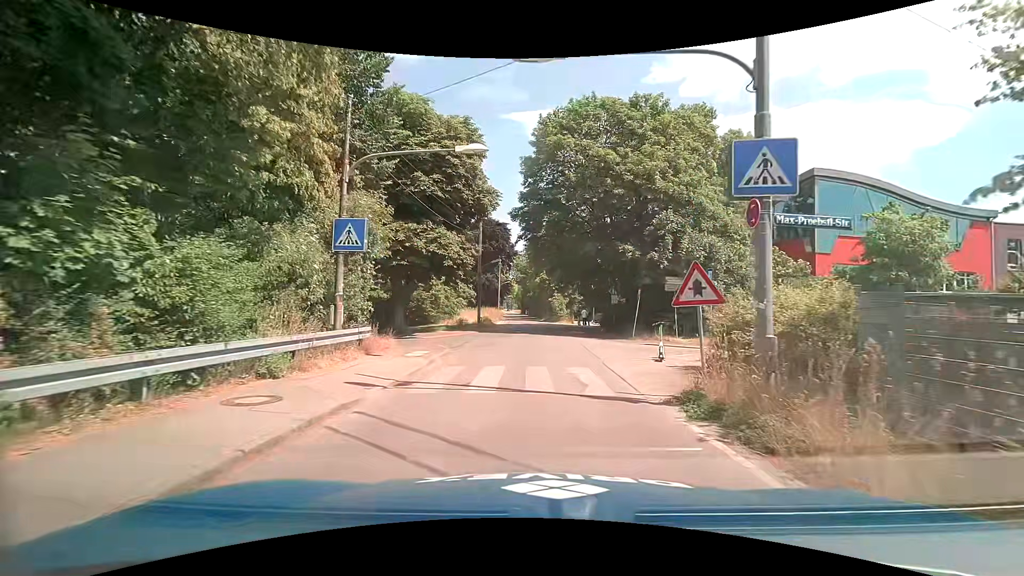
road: unclassified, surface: asphalt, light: Day
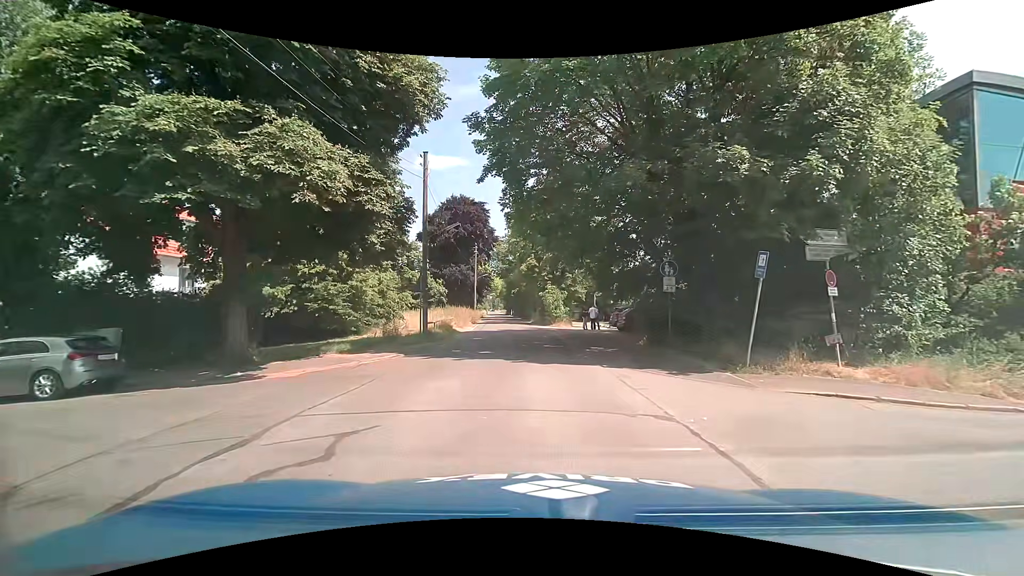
(+0.1, +16.0) m; +1°
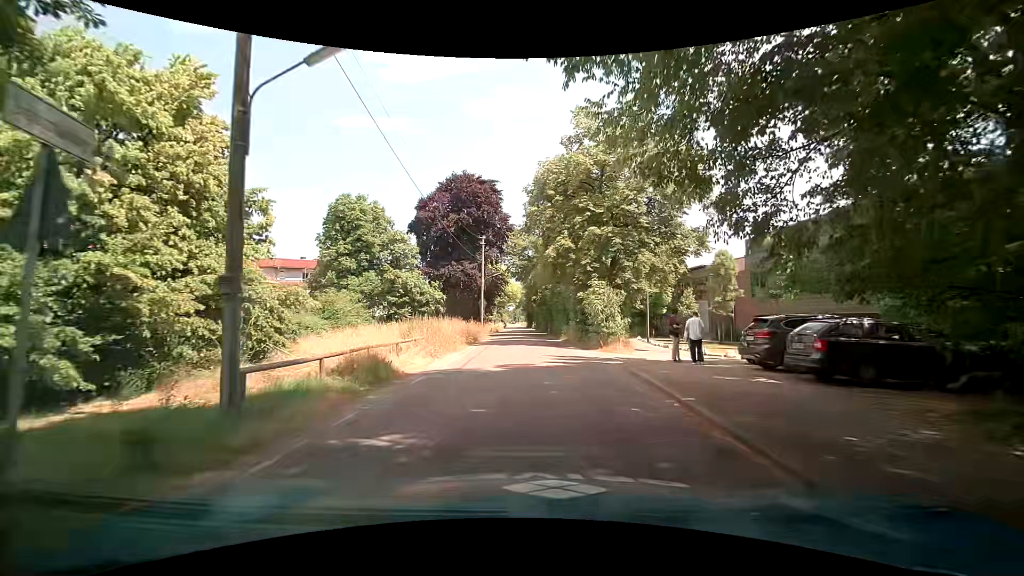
(-0.3, +17.3) m; -1°
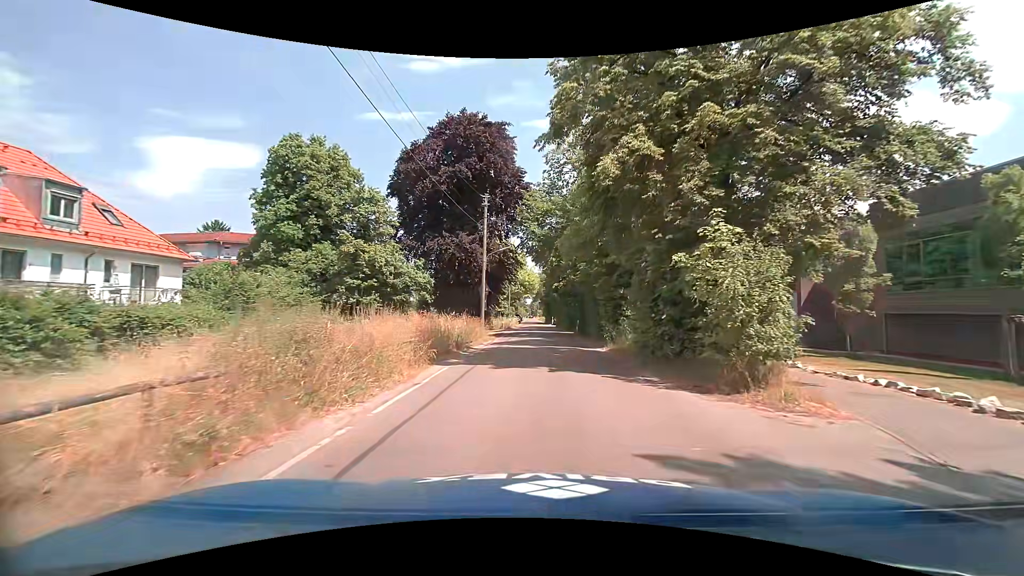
(-0.5, +14.2) m; -3°
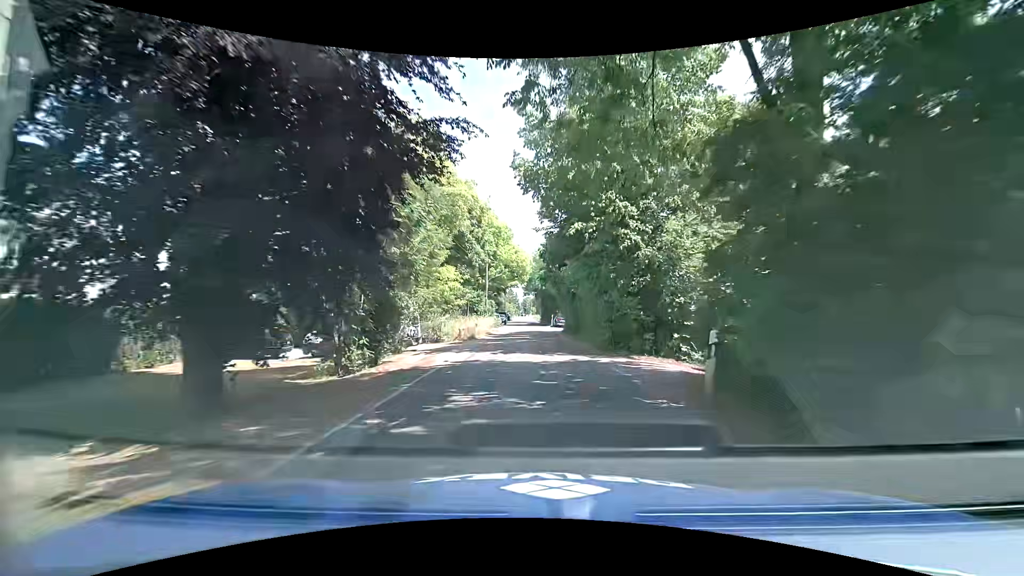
(+0.3, +29.2) m; +1°
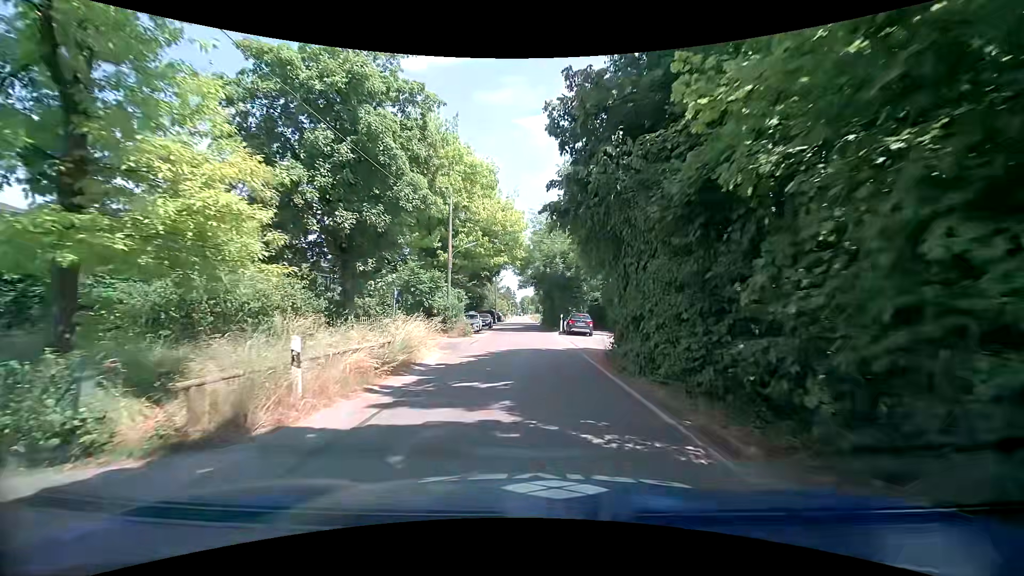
(-0.1, +23.0) m; 0°
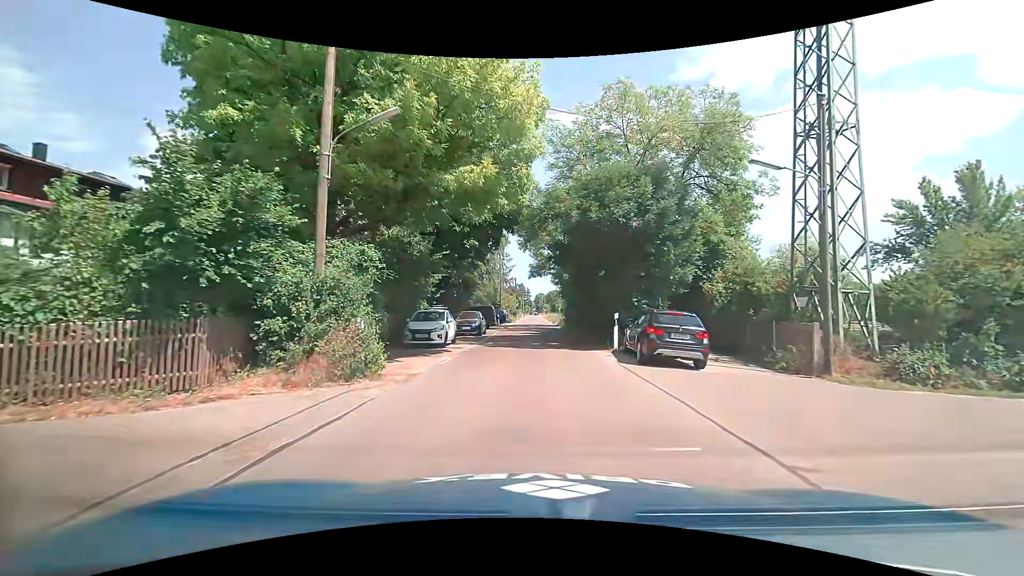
(-0.3, +20.1) m; -1°
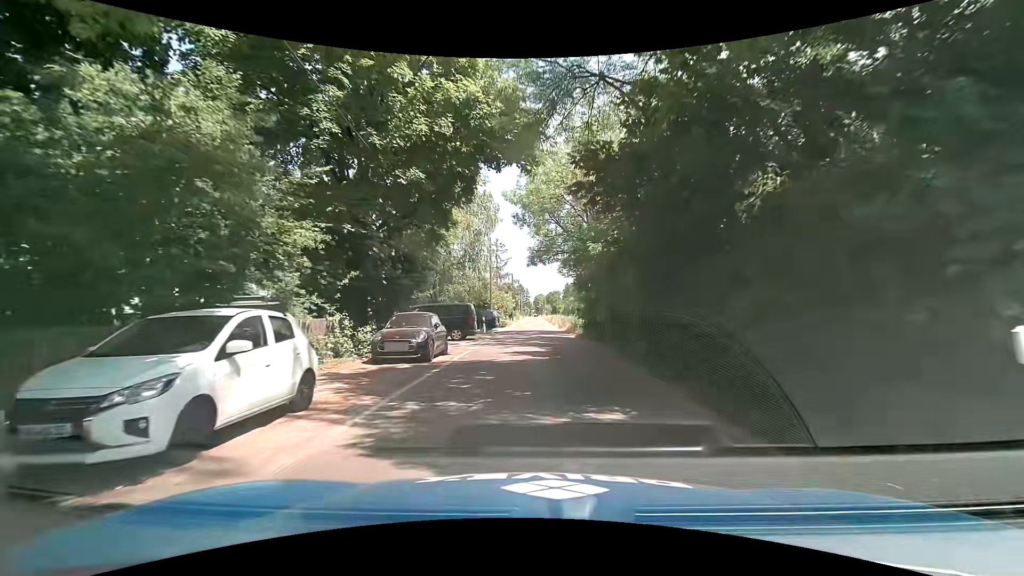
(-0.3, +14.7) m; +1°
(0, +10) (0, +20) (-1, +30) (-1, +40) (-1, +50) (-1, +60) (-1, +70) (-2, +80) (-2, +90) (-2, +100) m
